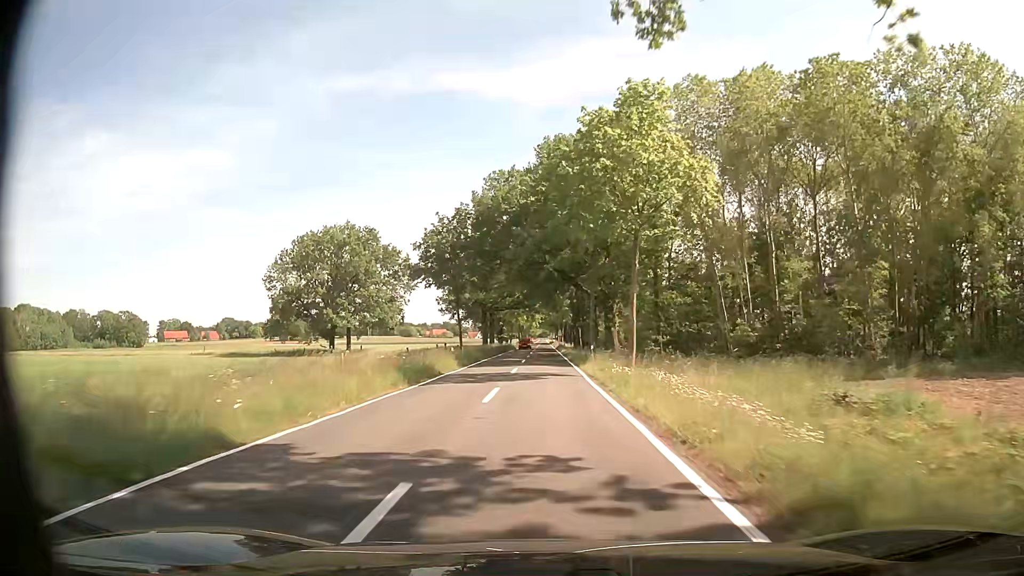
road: tertiary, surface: asphalt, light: Day
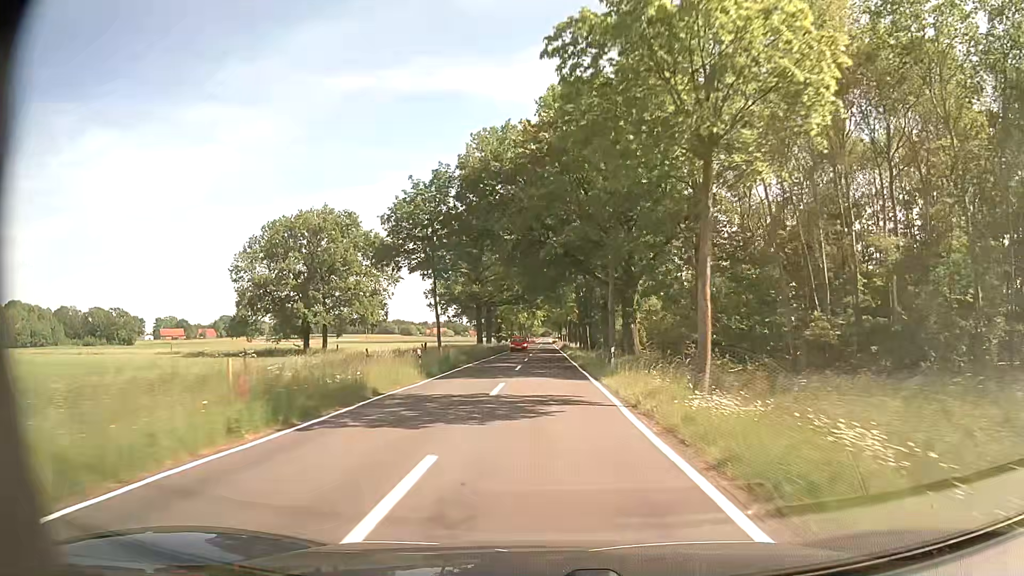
(-0.1, +10.8) m; 0°
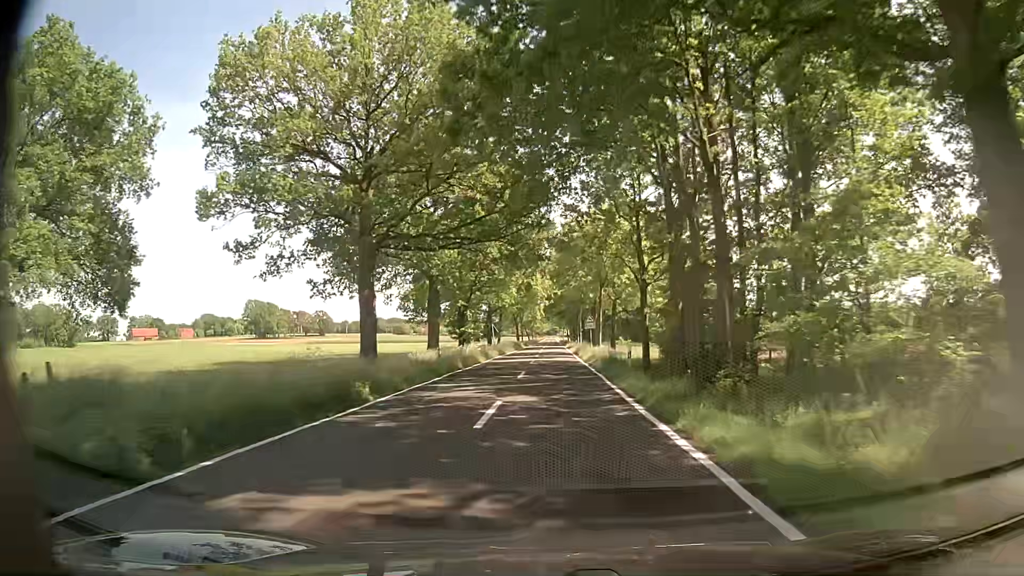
(+0.1, +53.7) m; 0°
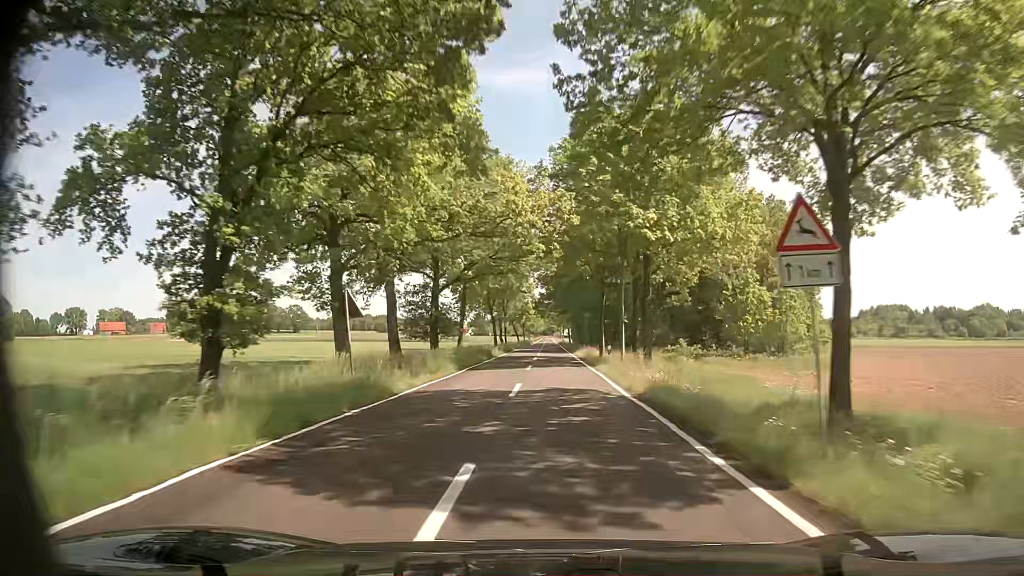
(+0.4, +43.0) m; +1°
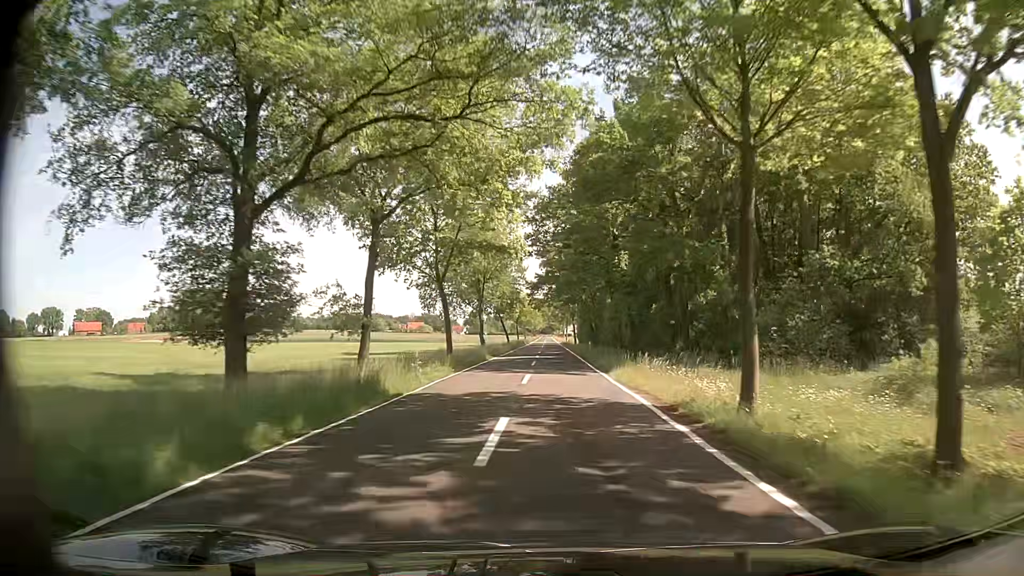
(0.0, +32.2) m; 0°
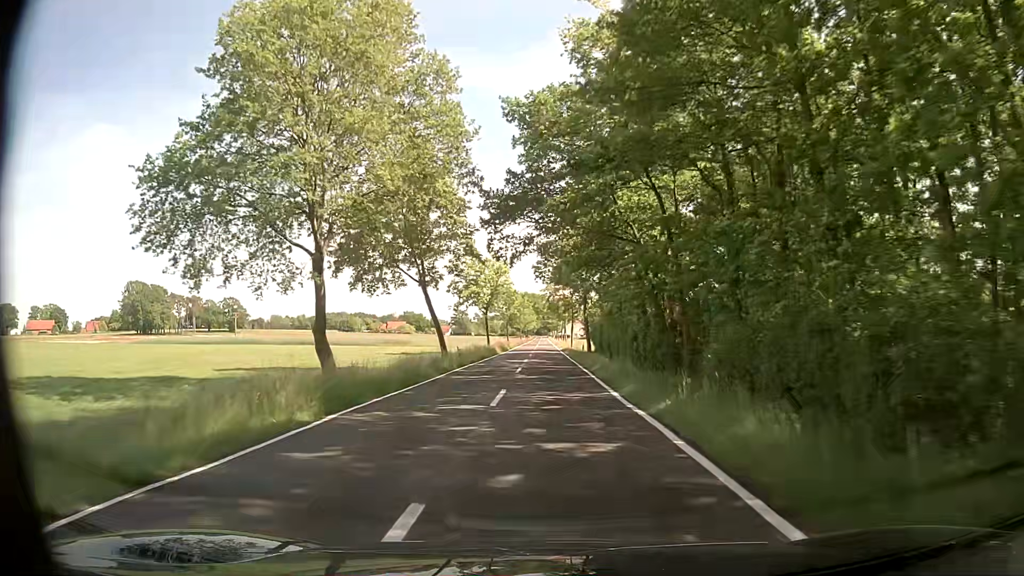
(+0.4, +53.8) m; 0°
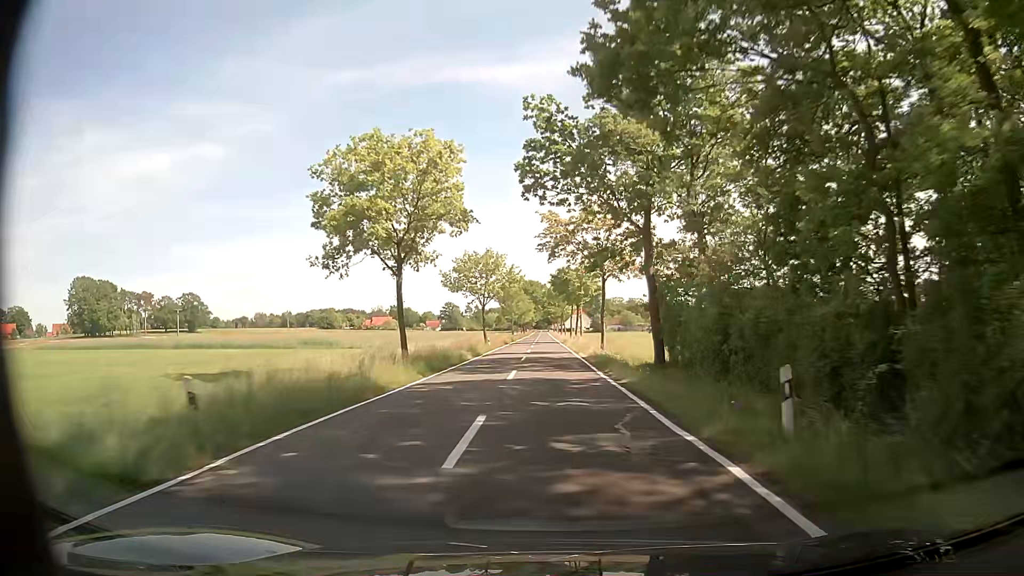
(0.0, +43.0) m; 0°
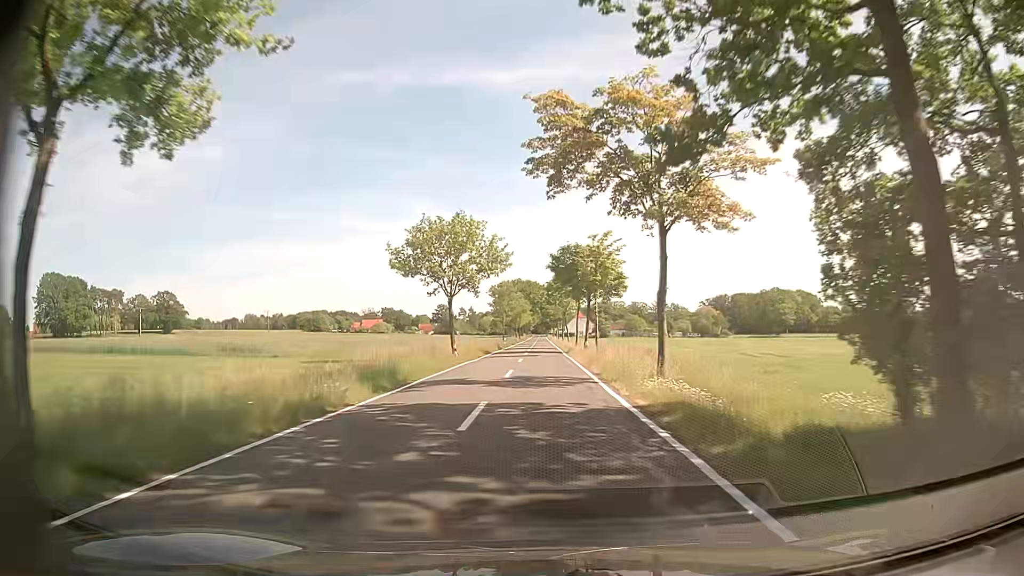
(+0.3, +21.5) m; +1°
(0, +10) (0, +20) (0, +30) (0, +40) (0, +50) (-1, +60) (-1, +70) (-1, +80) (-1, +90) (-1, +100) m
